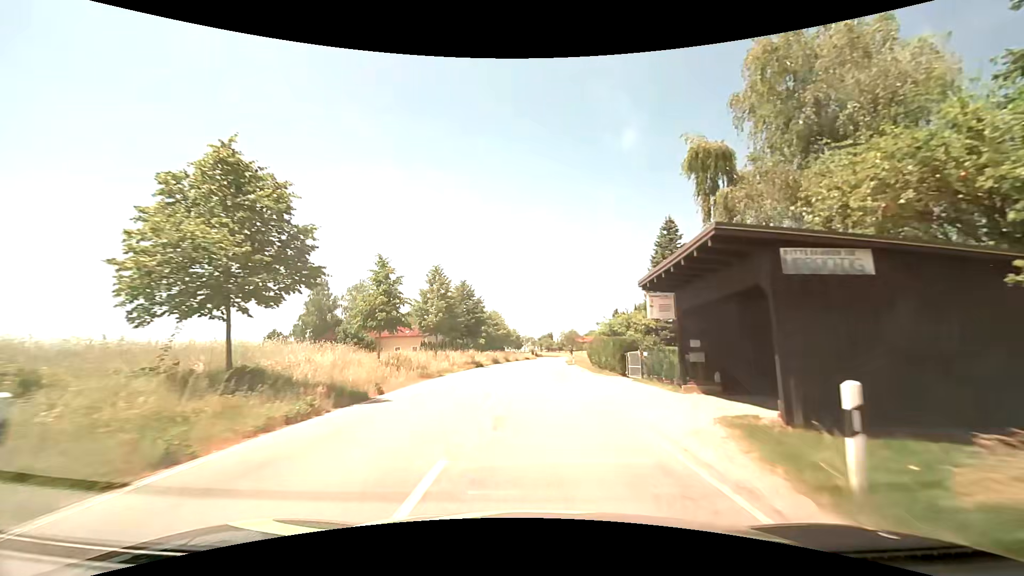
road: tertiary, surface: asphalt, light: Day
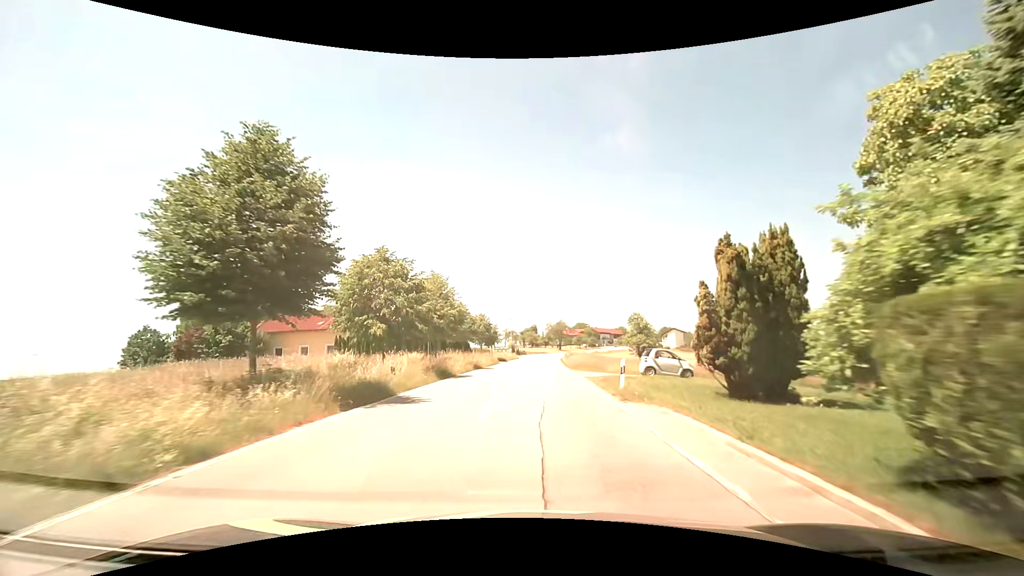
(+0.4, +32.2) m; +2°
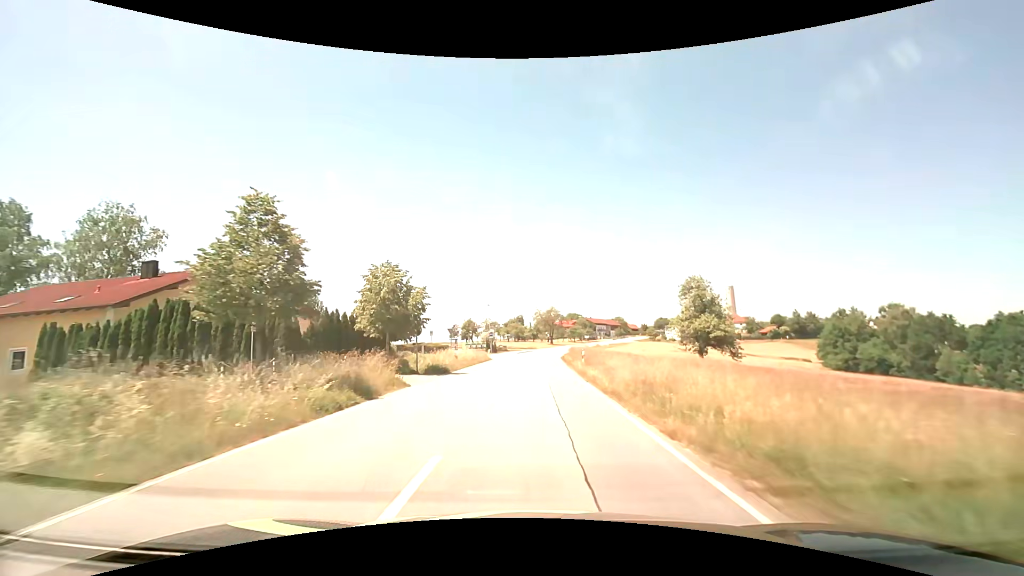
(+0.5, +32.8) m; +2°
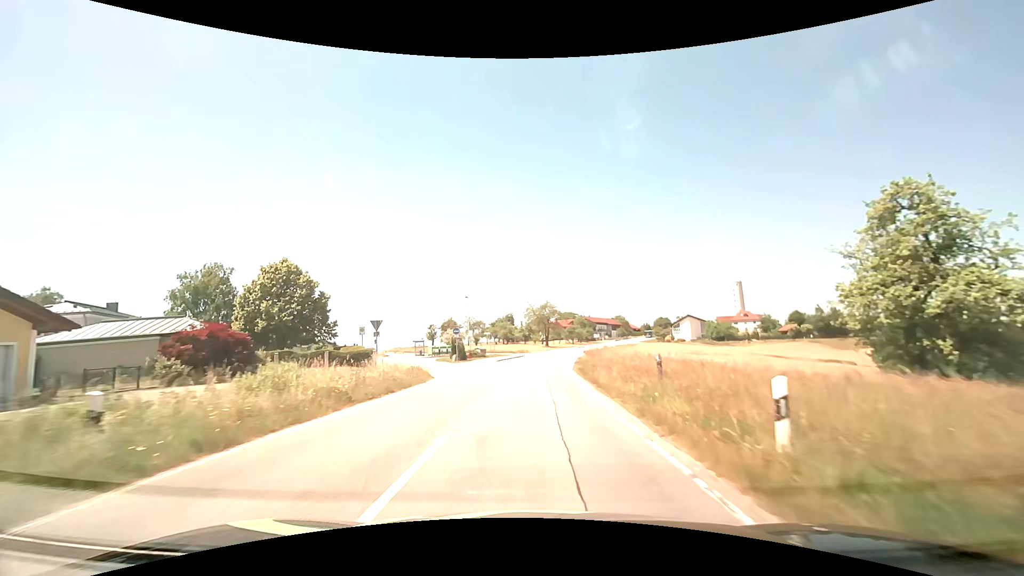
(+0.1, +25.3) m; +1°
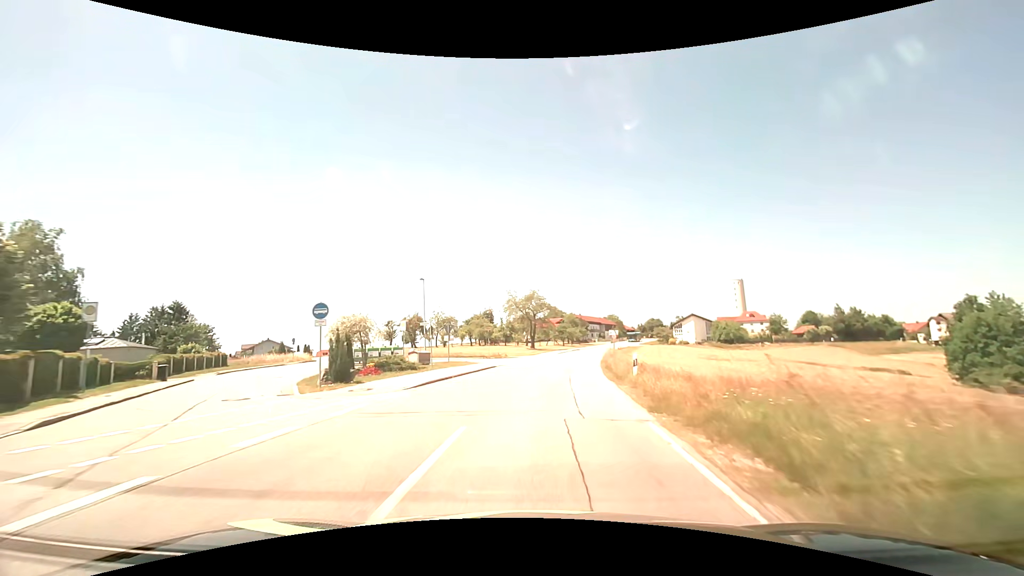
(+0.2, +25.7) m; +2°
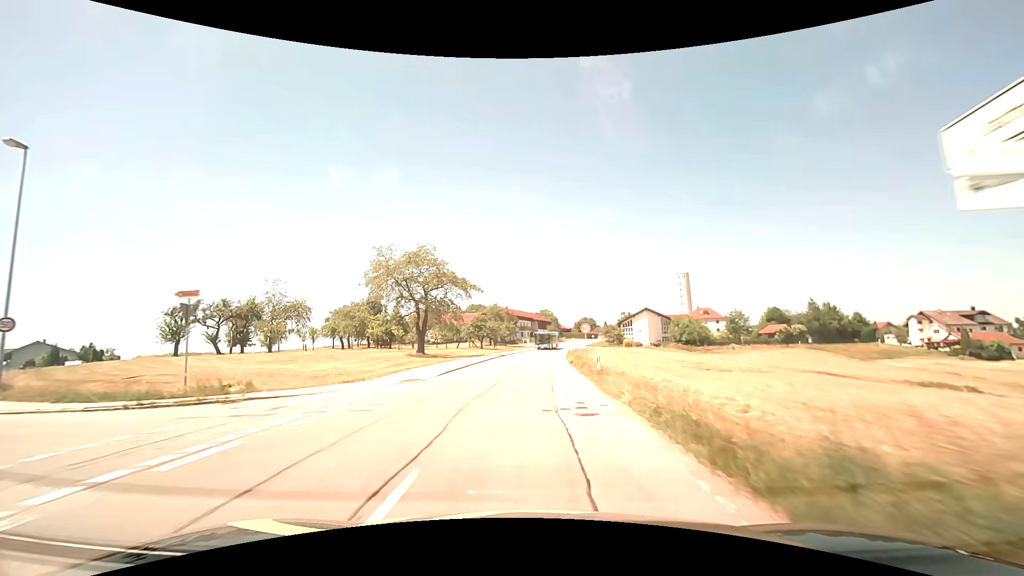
(+3.5, +42.1) m; +8°
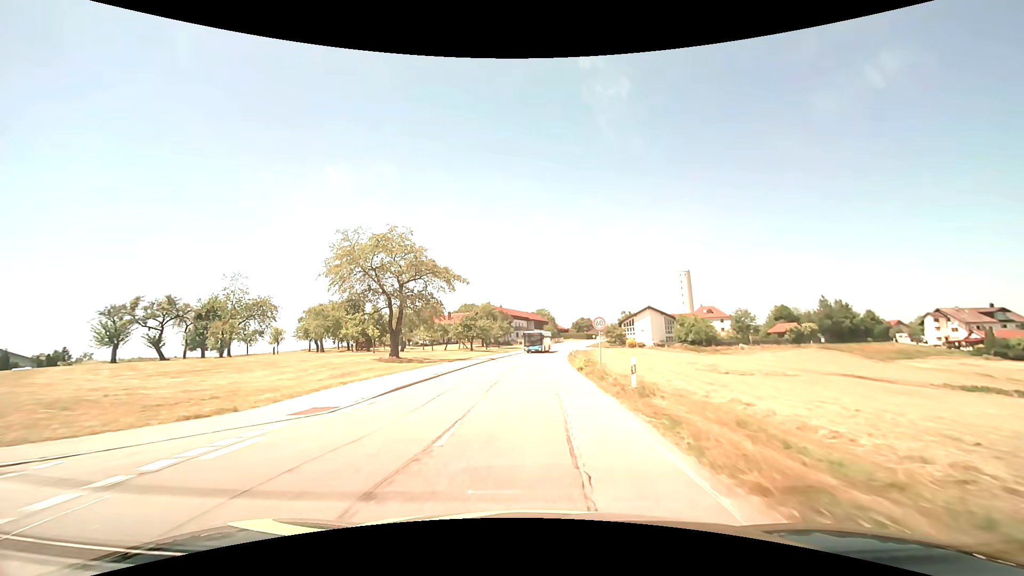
(+0.1, +8.3) m; 0°
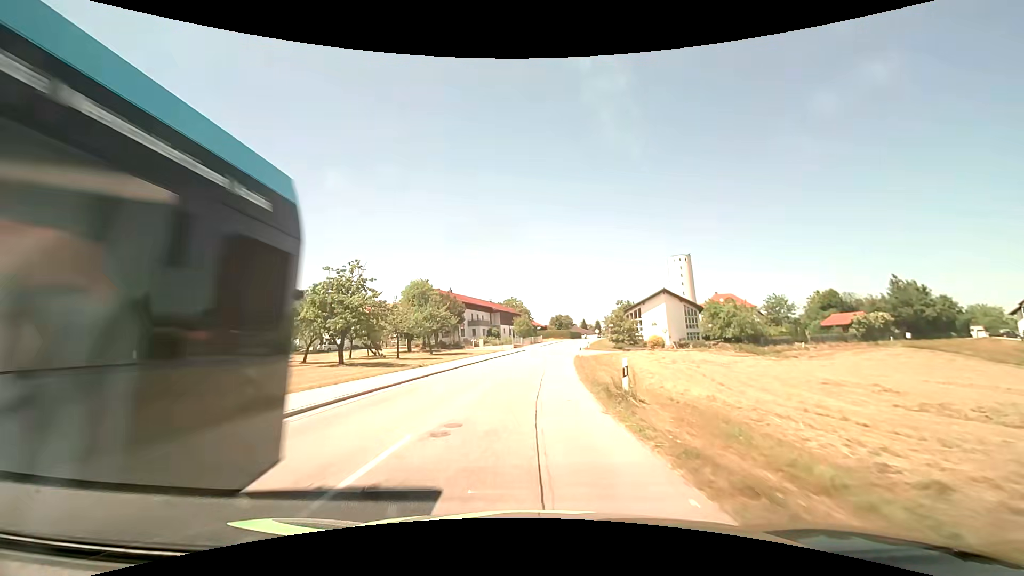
(+1.4, +41.0) m; +4°
(0, +10) (0, +20) (0, +30) (+1, +40) (+2, +50) (+4, +60) (+5, +70) (+7, +80) (+9, +89) (+10, +99) m
